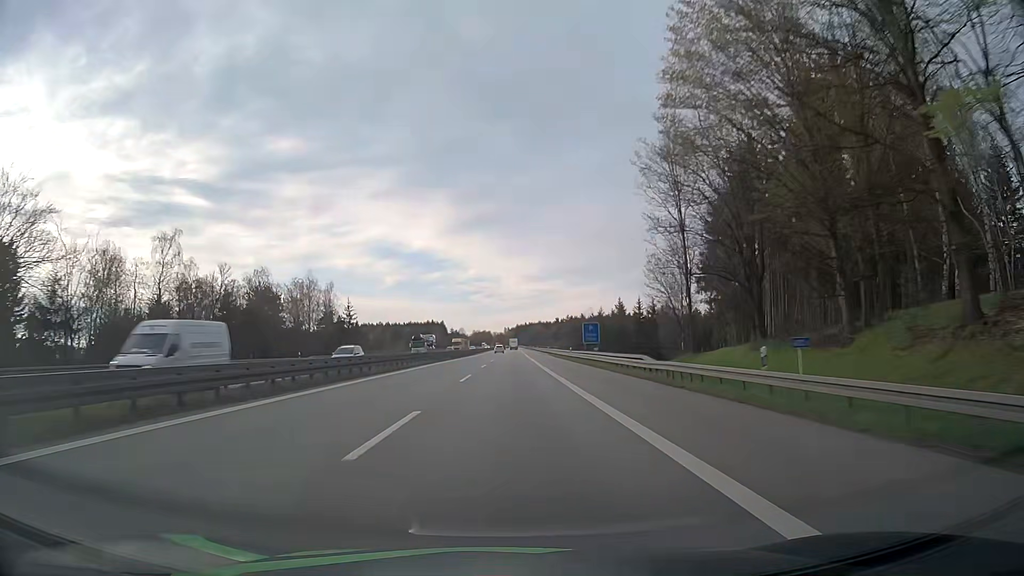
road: motorway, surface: asphalt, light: Day
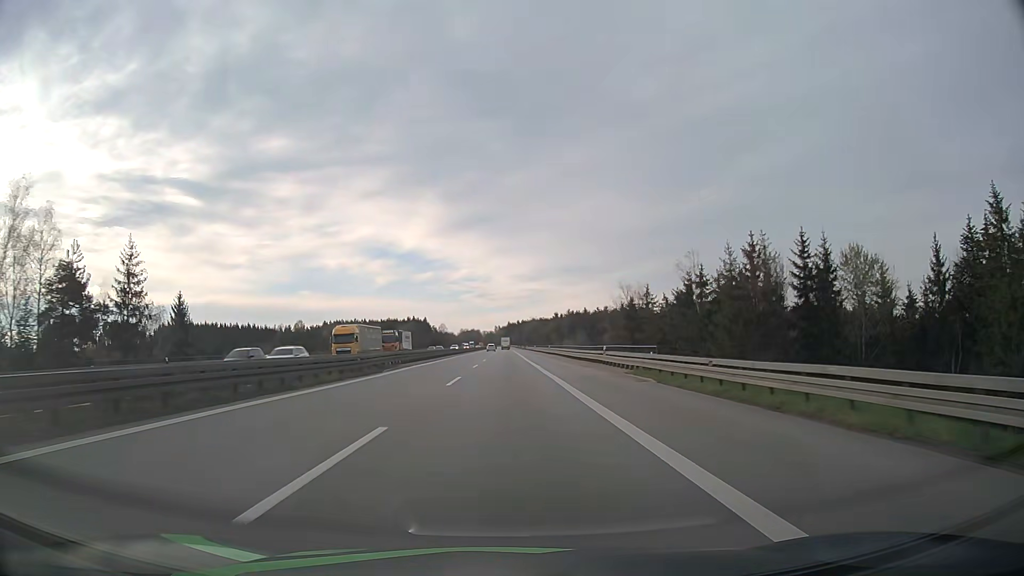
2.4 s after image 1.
(+0.9, +75.9) m; +1°
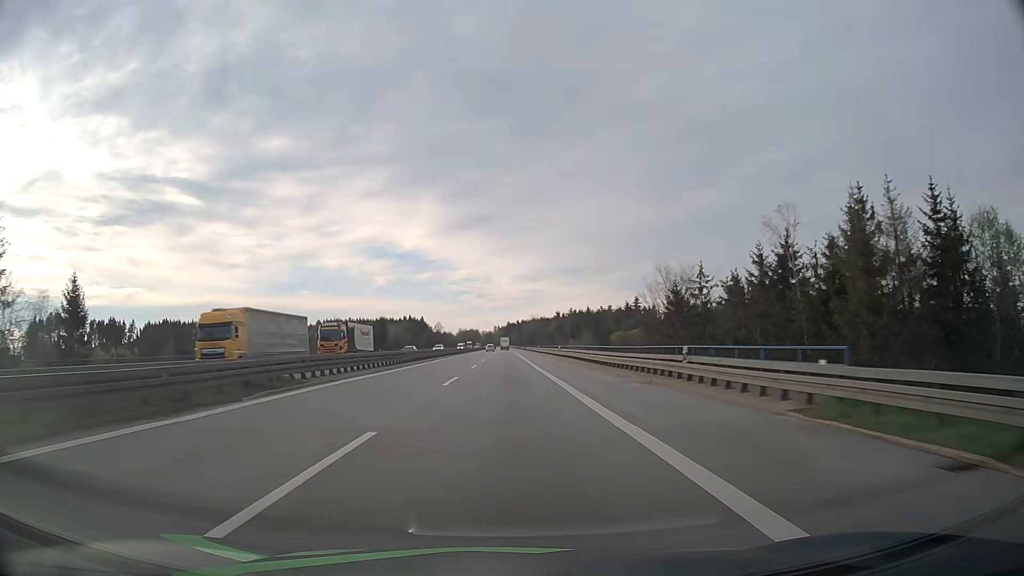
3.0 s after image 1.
(0.0, +19.0) m; 0°
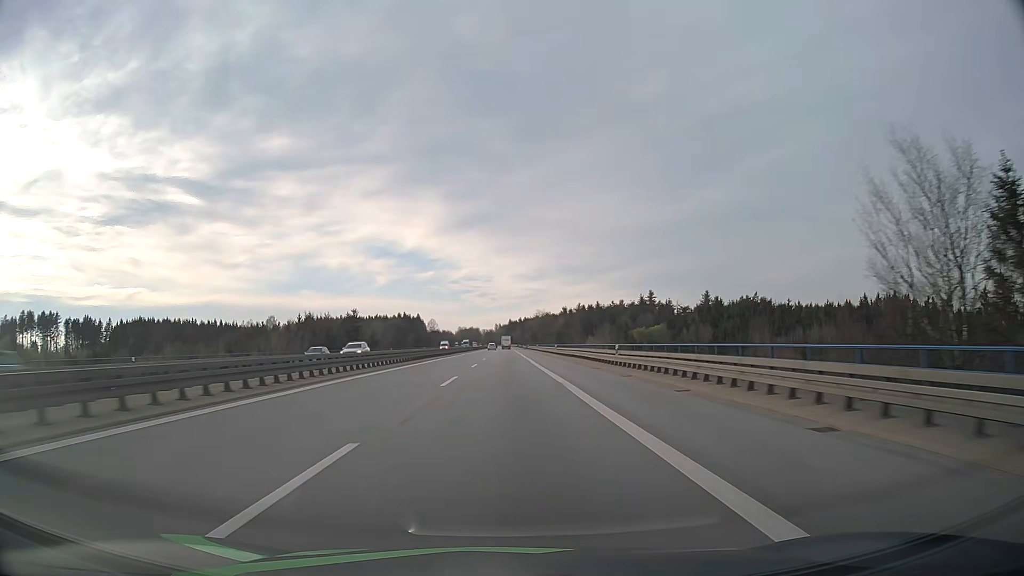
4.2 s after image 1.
(0.0, +37.8) m; 0°
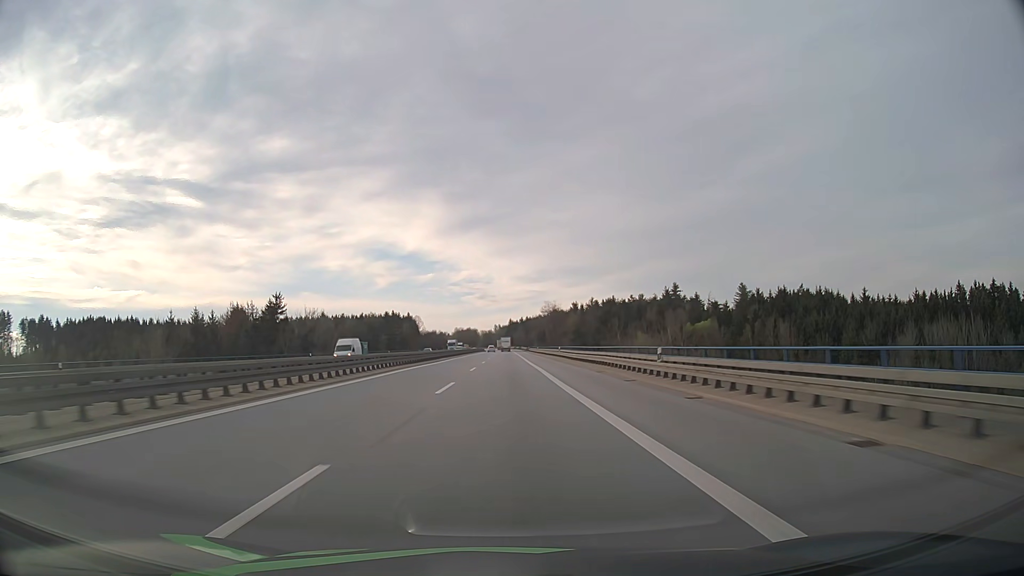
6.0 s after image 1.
(+0.1, +56.2) m; 0°
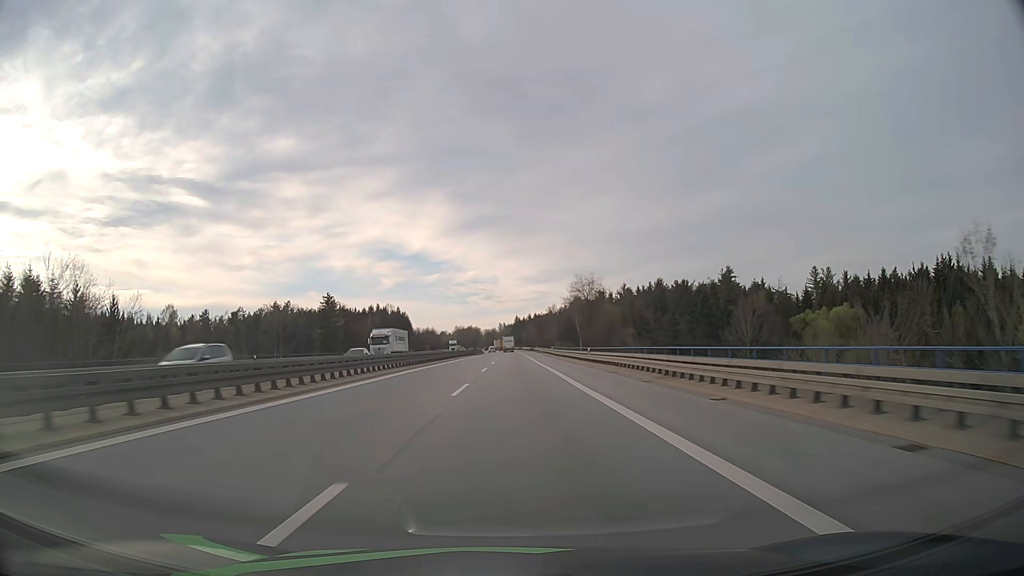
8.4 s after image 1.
(-0.4, +73.9) m; 0°
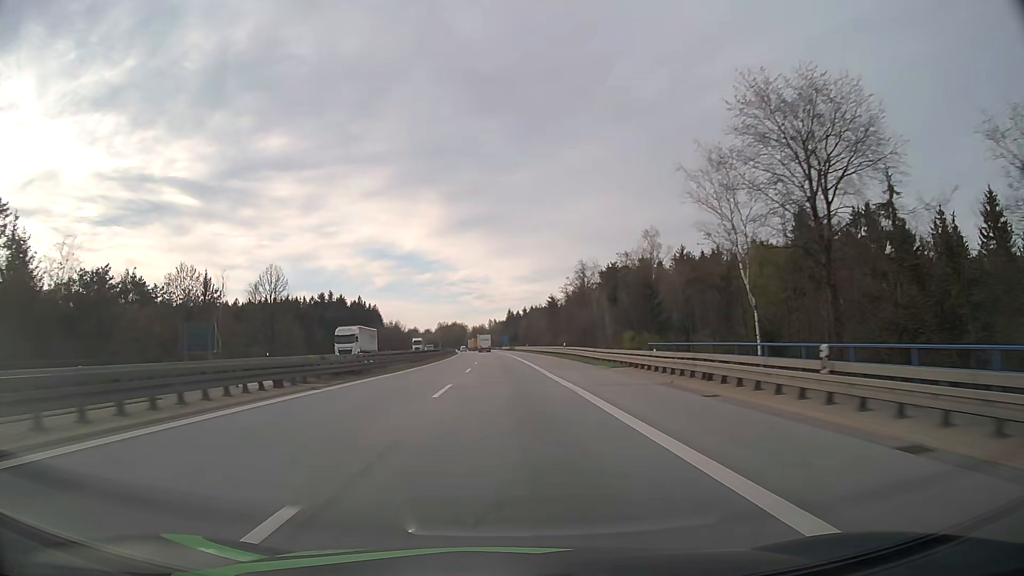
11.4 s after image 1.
(+0.7, +92.4) m; +1°
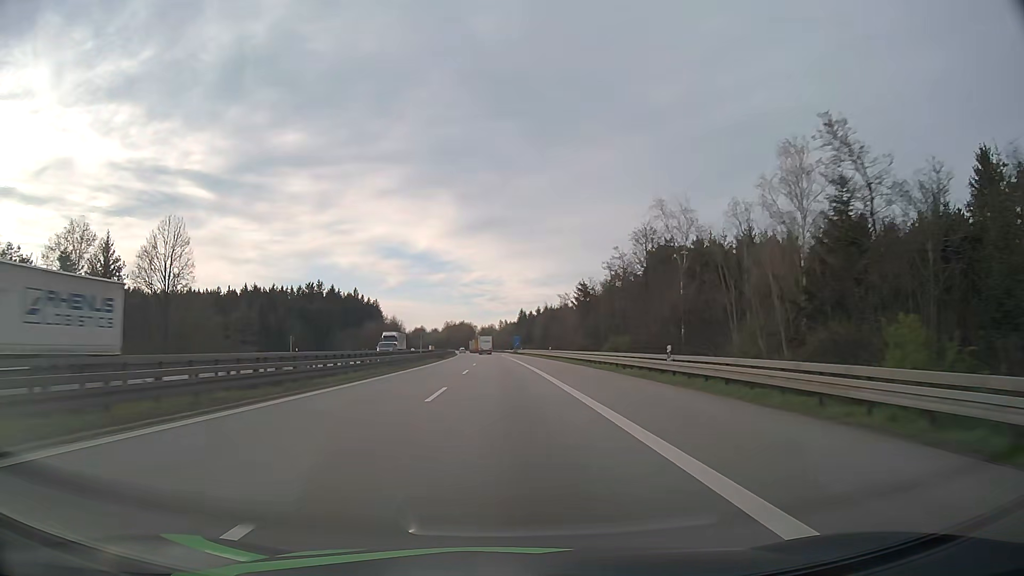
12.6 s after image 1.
(-0.2, +37.1) m; -1°
(0, +10) (0, +20) (0, +30) (-1, +40) (-1, +50) (-1, +60) (-1, +70) (-2, +80) (-2, +90) (-2, +100) m
